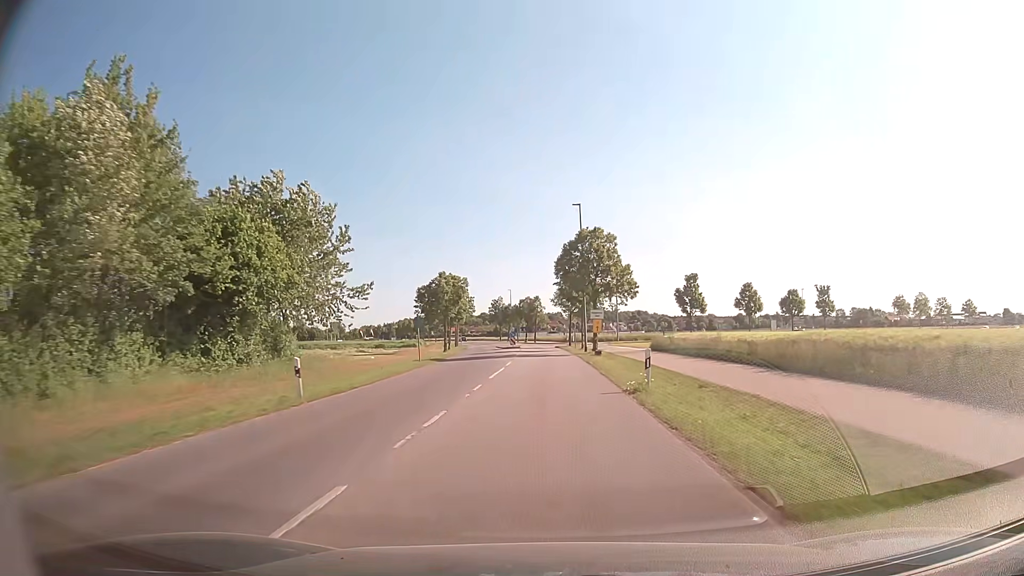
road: tertiary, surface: asphalt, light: Day
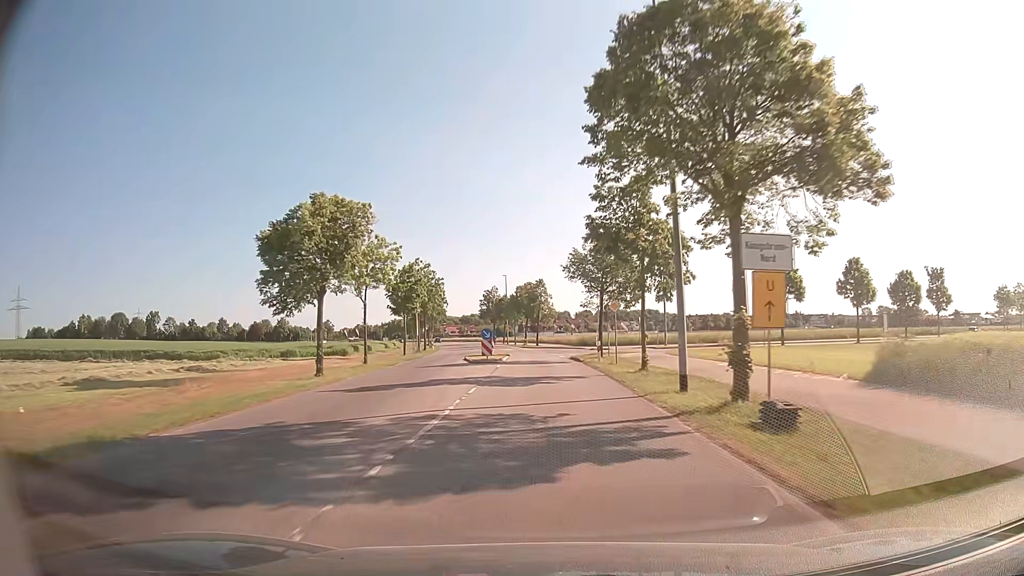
(-0.1, +33.8) m; -1°
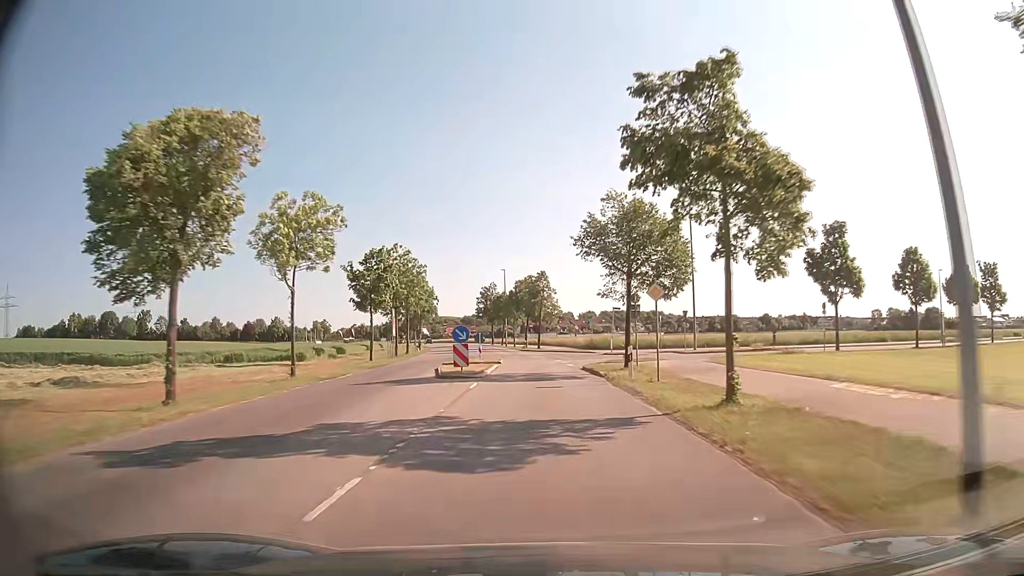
(0.0, +10.9) m; 0°
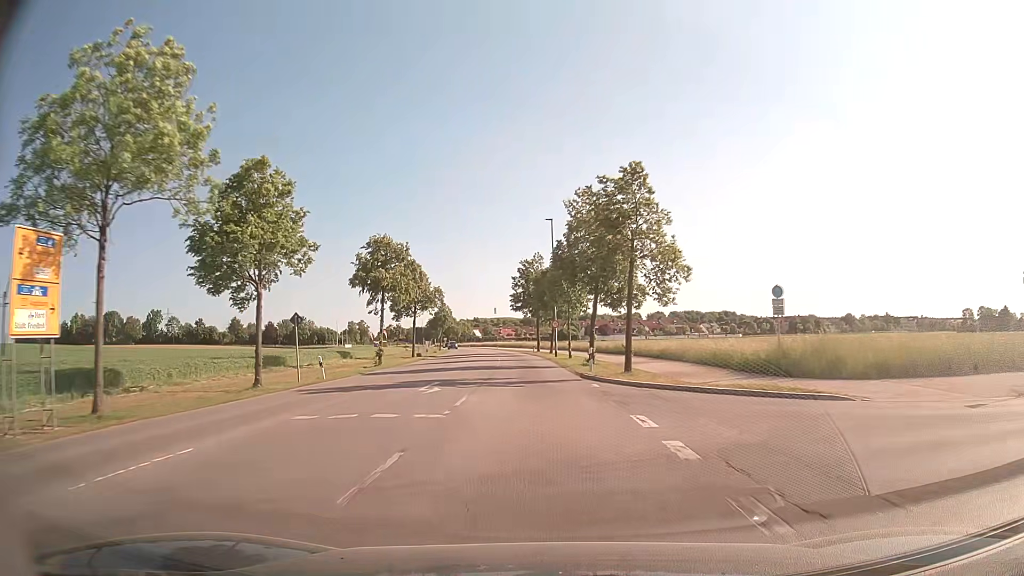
(-1.1, +42.4) m; -5°
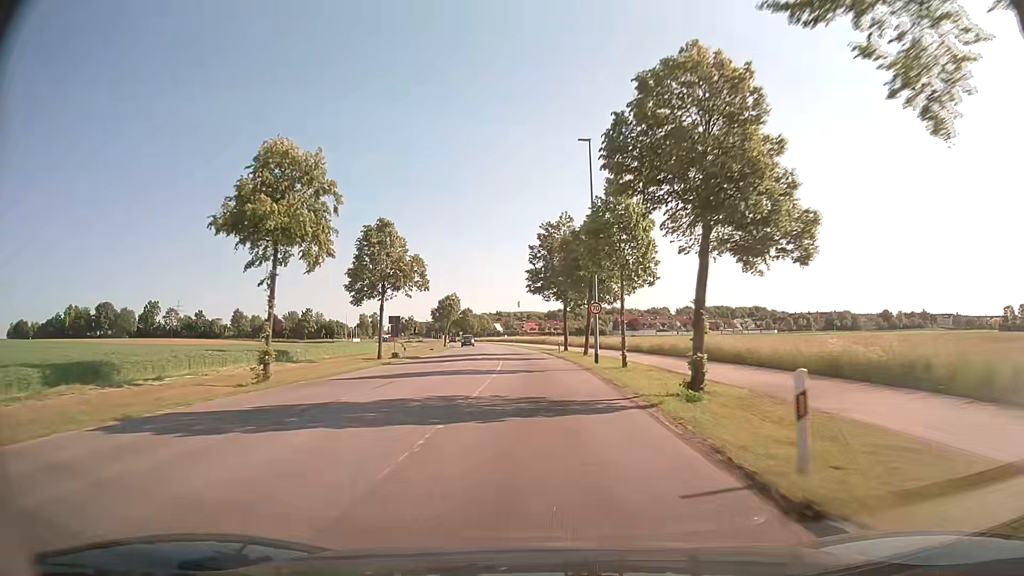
(-0.5, +21.0) m; -2°
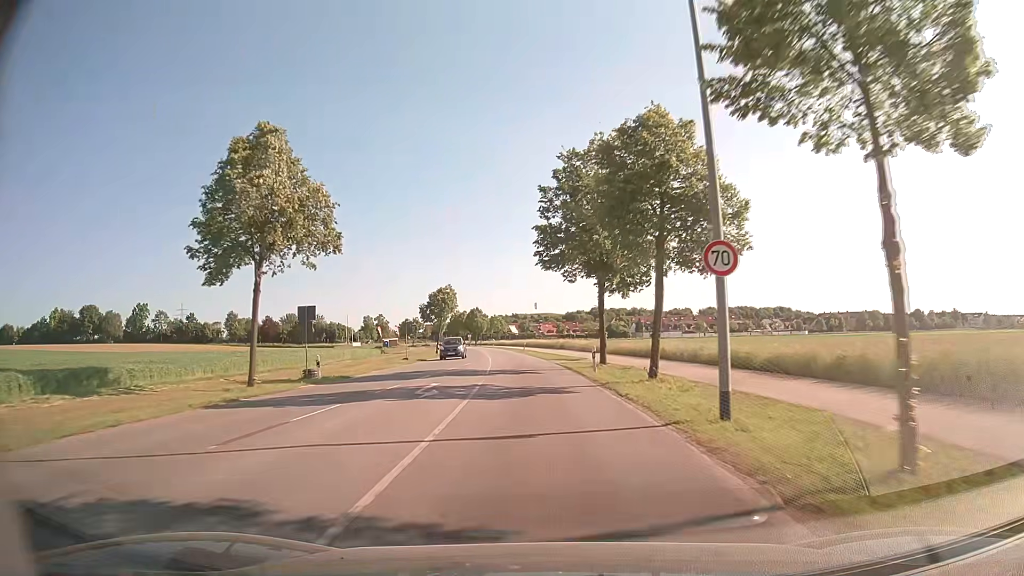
(-0.2, +21.1) m; -1°
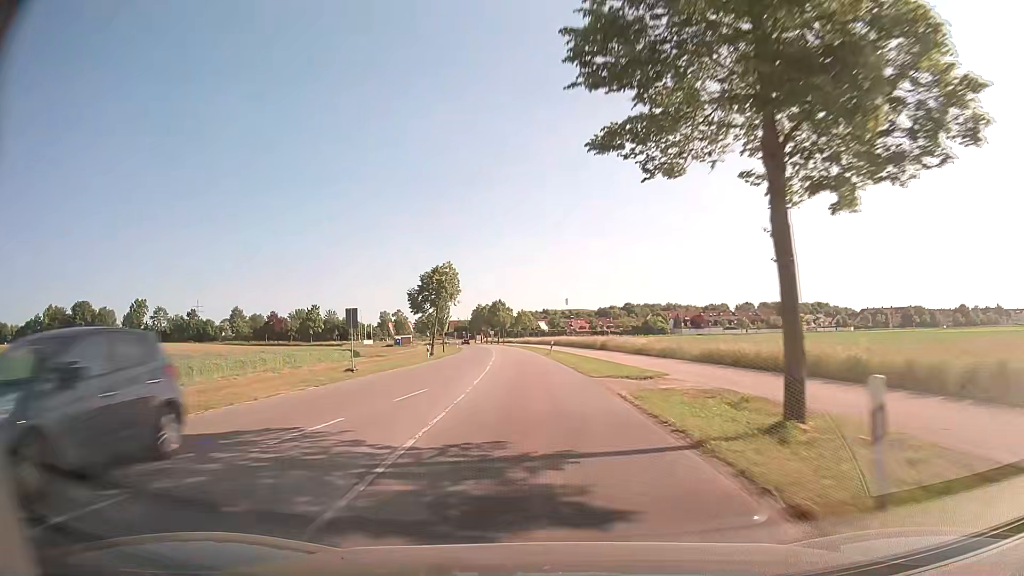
(-0.5, +21.1) m; -3°
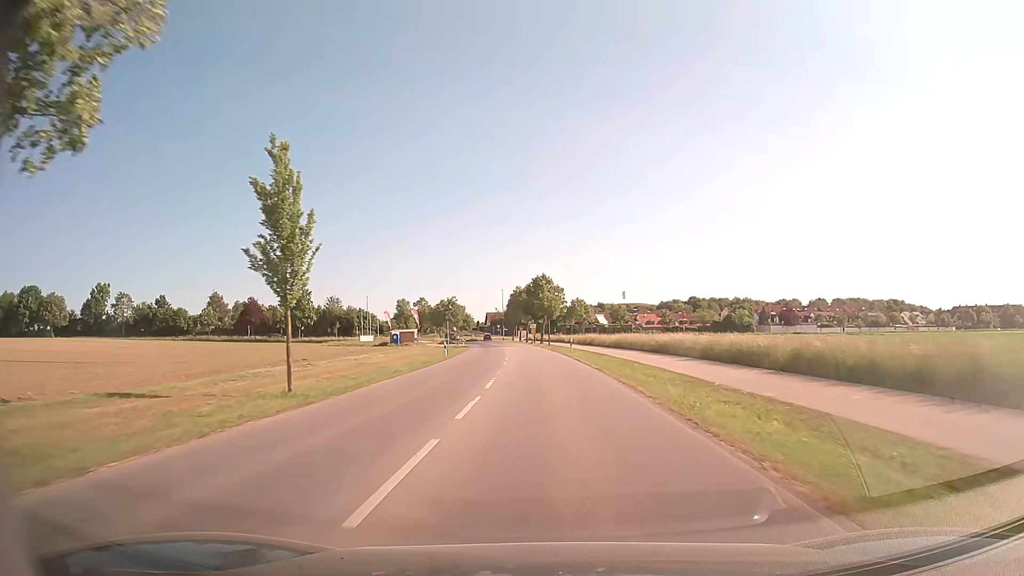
(-2.6, +52.2) m; -4°
(0, +10) (0, +20) (0, +30) (-1, +40) (-1, +50) (-2, +60) (-3, +70) (-4, +80) (-5, +90) (-6, +100) m
